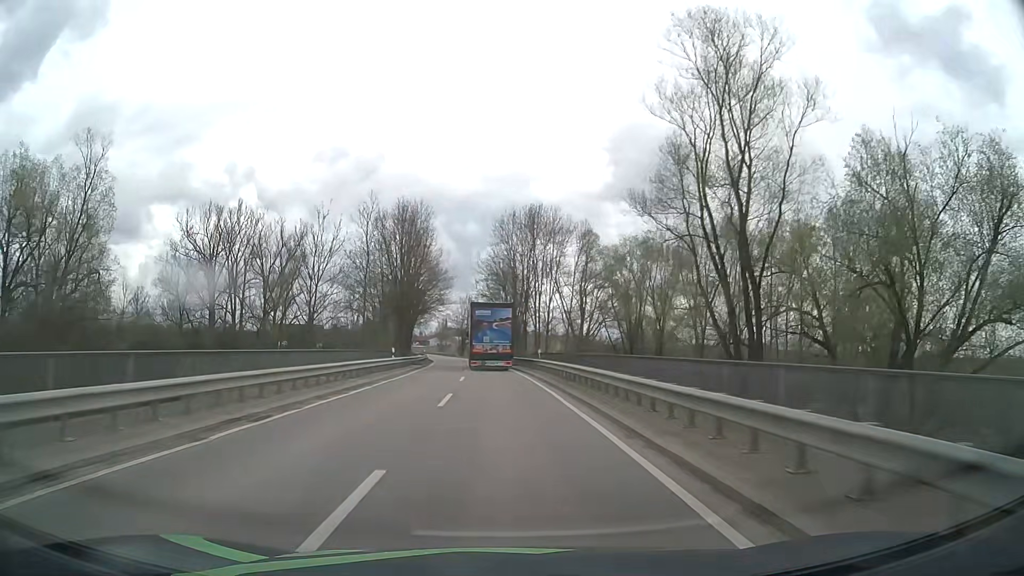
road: tertiary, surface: asphalt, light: Day
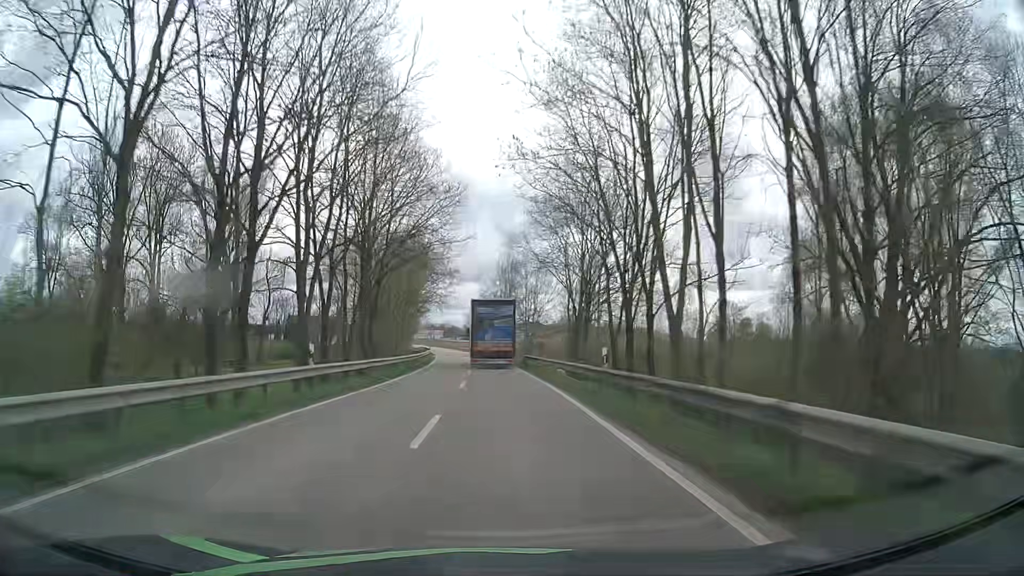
(-2.0, +54.8) m; -4°
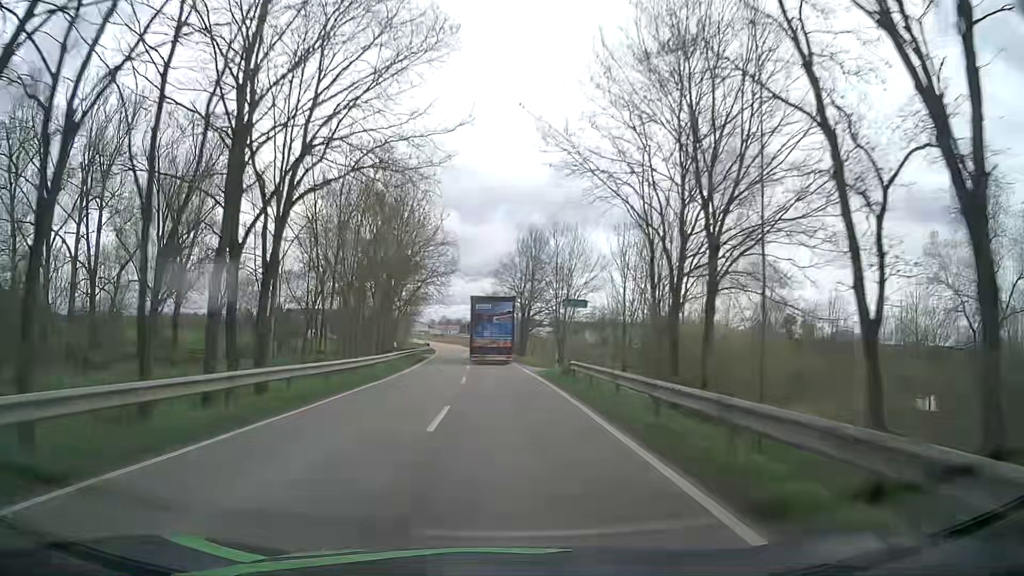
(-0.2, +22.3) m; -1°
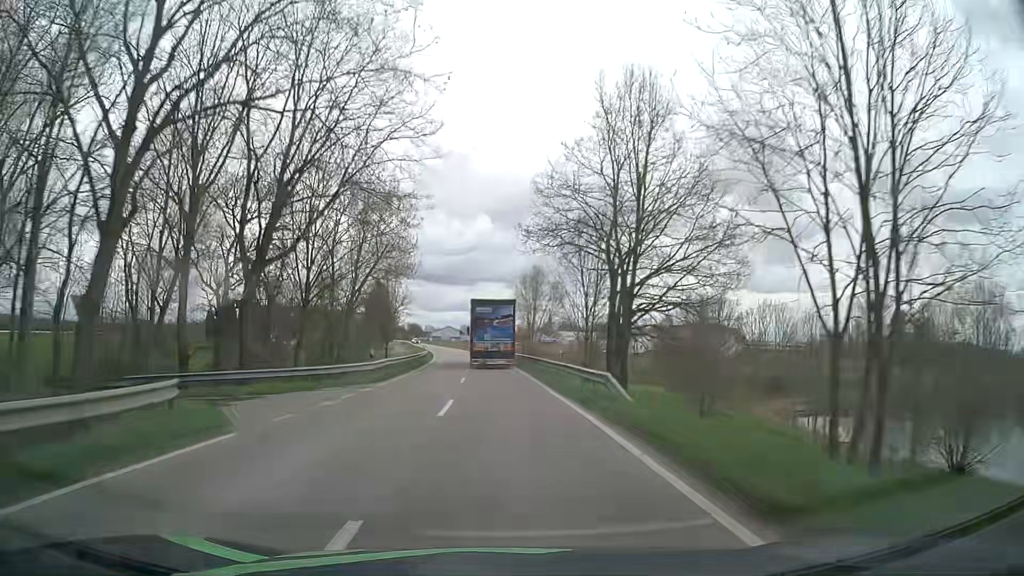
(-1.4, +45.9) m; -3°
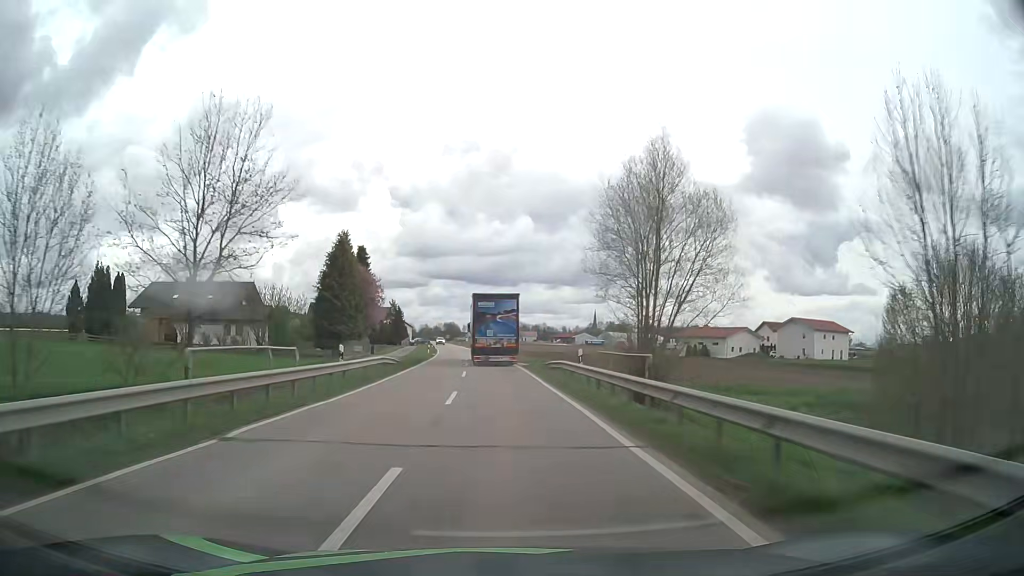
(-1.1, +46.0) m; -3°
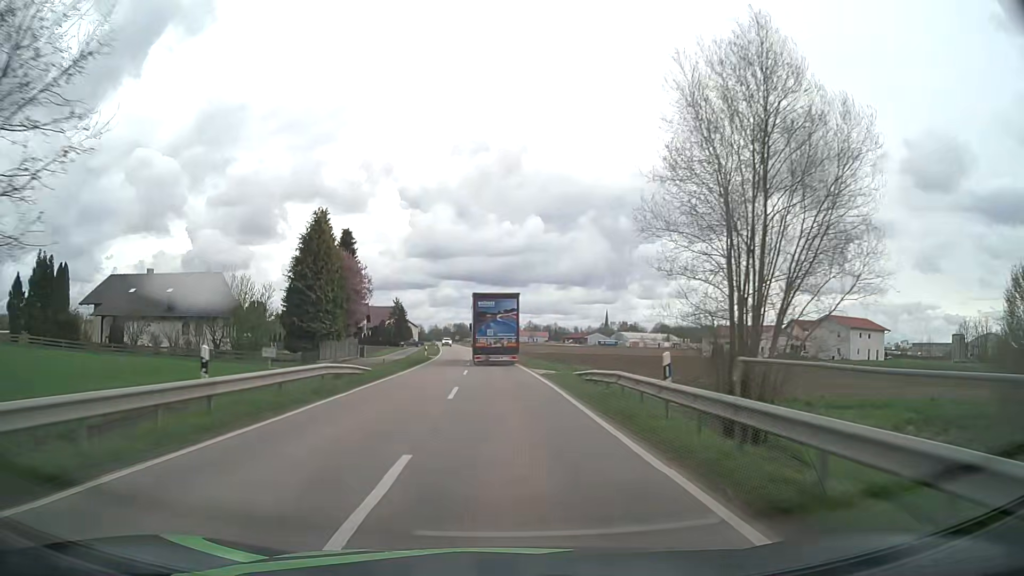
(-0.1, +11.2) m; -1°
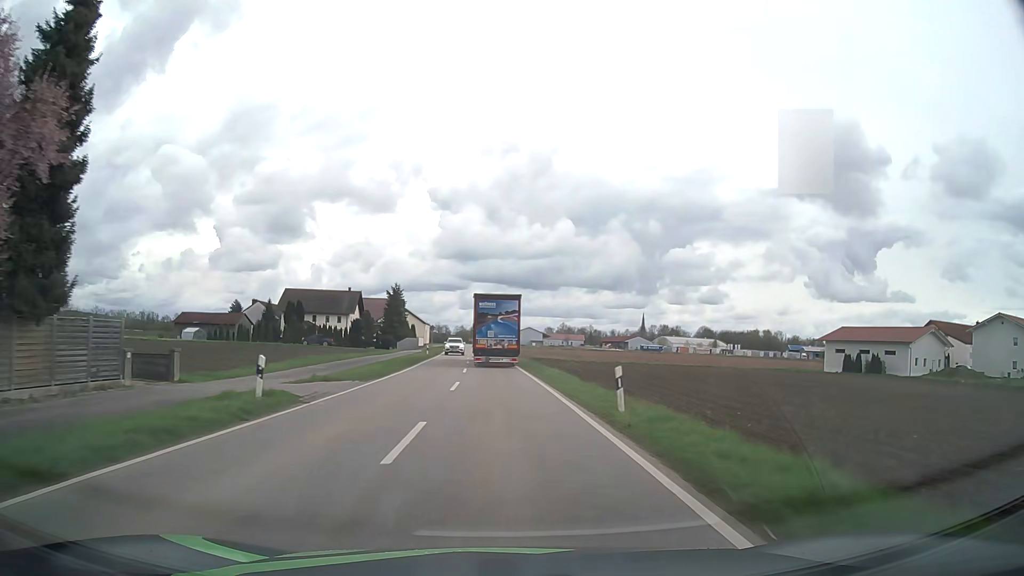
(-1.4, +45.1) m; -3°
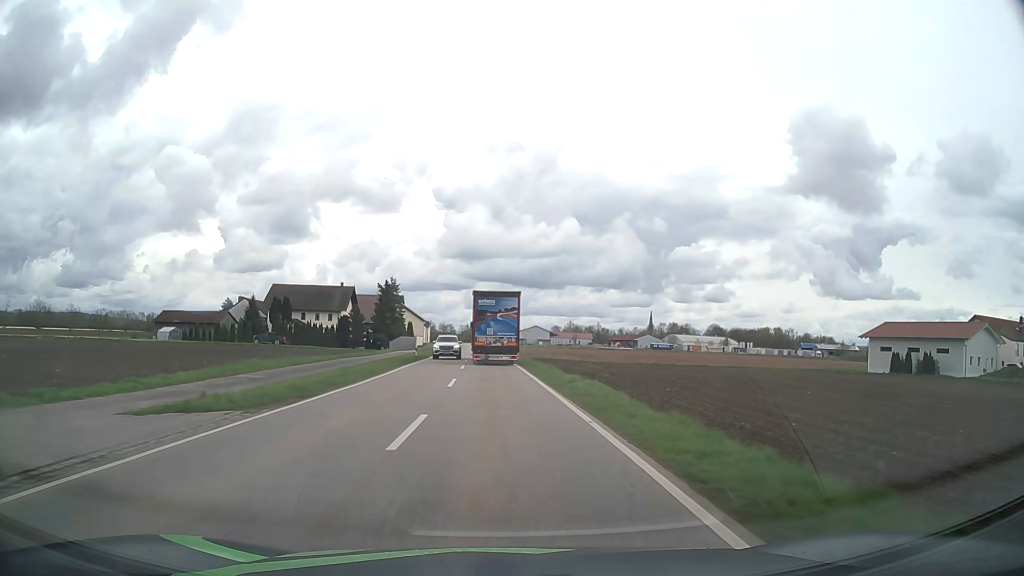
(0.0, +11.5) m; 0°
(0, +10) (0, +20) (0, +30) (-1, +40) (-1, +50) (-2, +60) (-2, +70) (-3, +80) (-3, +90) (-4, +100) m
